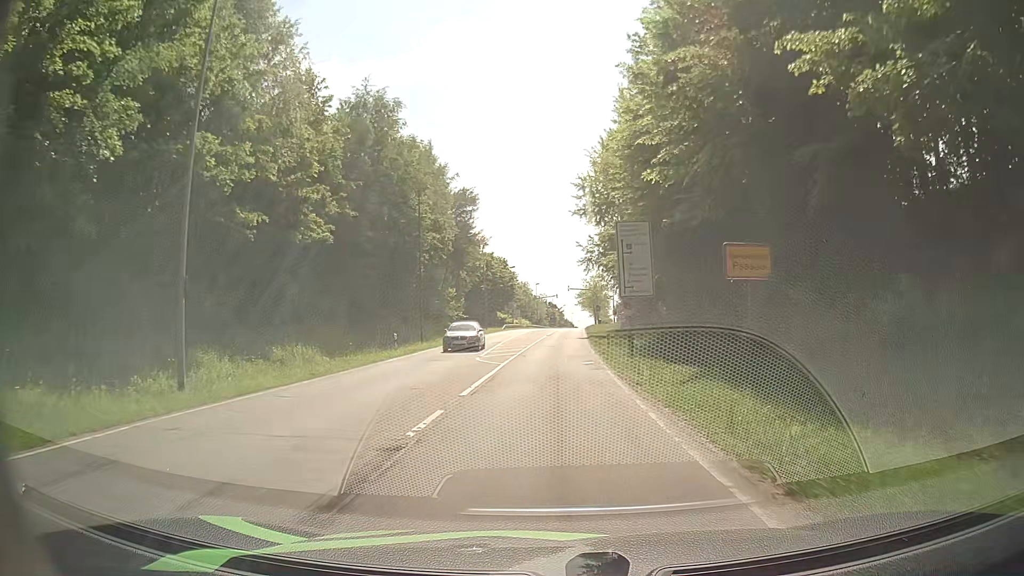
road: secondary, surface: asphalt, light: Day
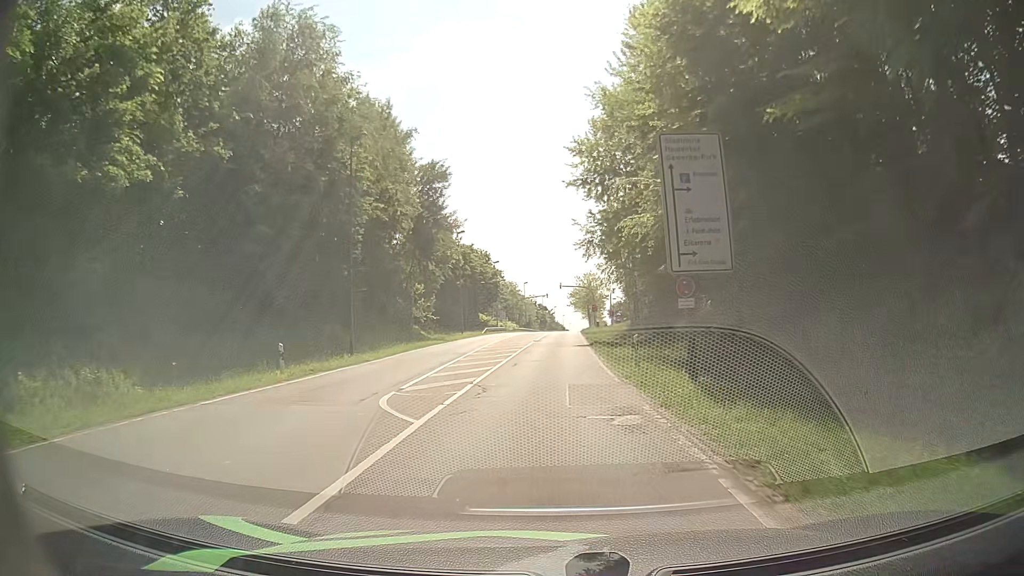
(+0.1, +13.8) m; +1°
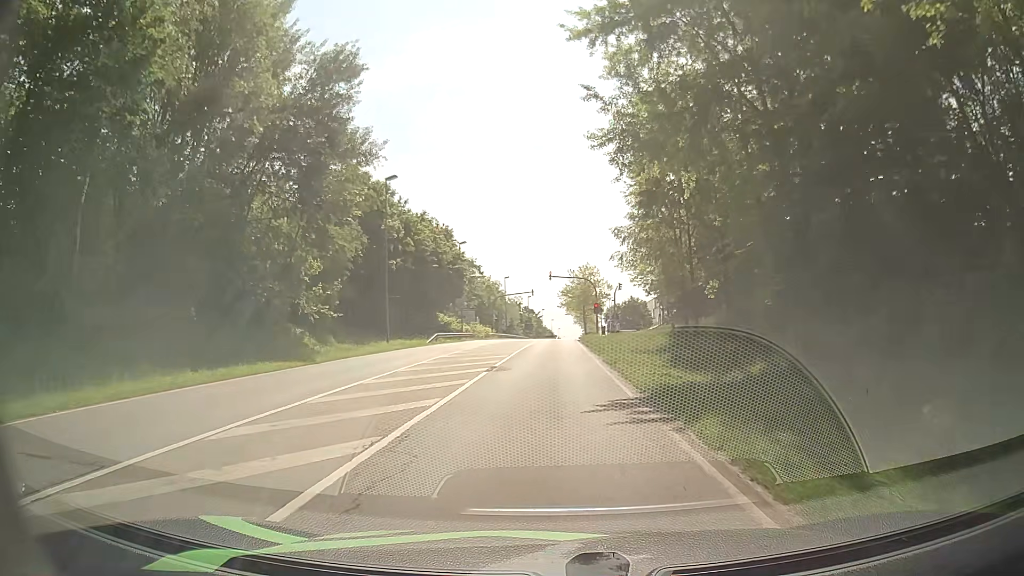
(+0.3, +26.2) m; +1°
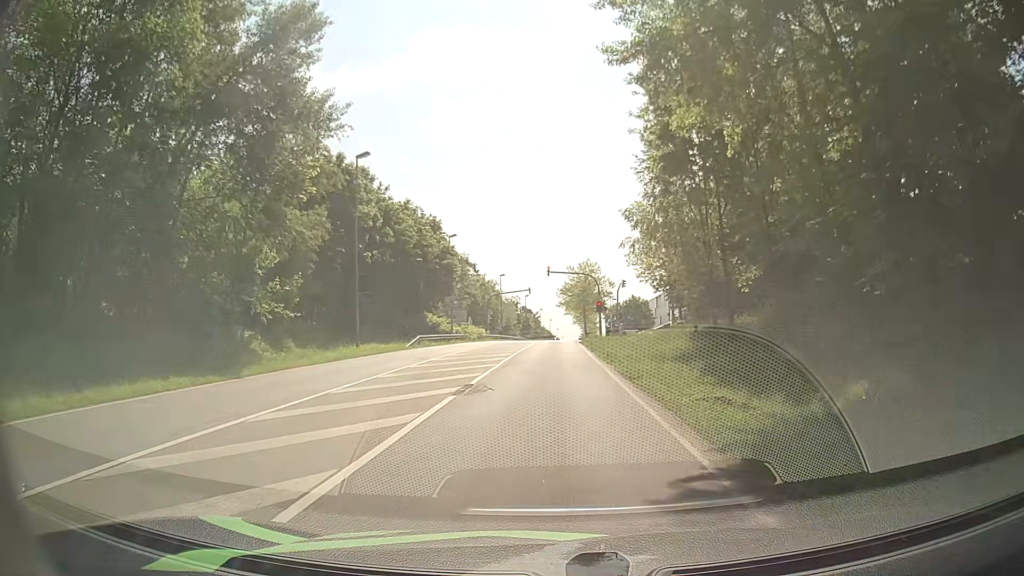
(0.0, +6.0) m; 0°
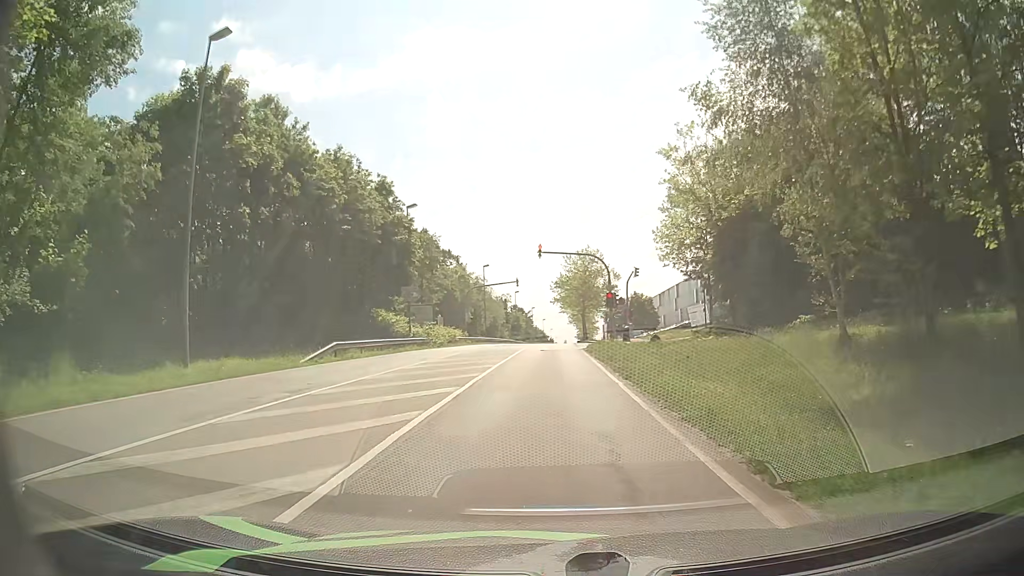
(+0.1, +16.4) m; +1°
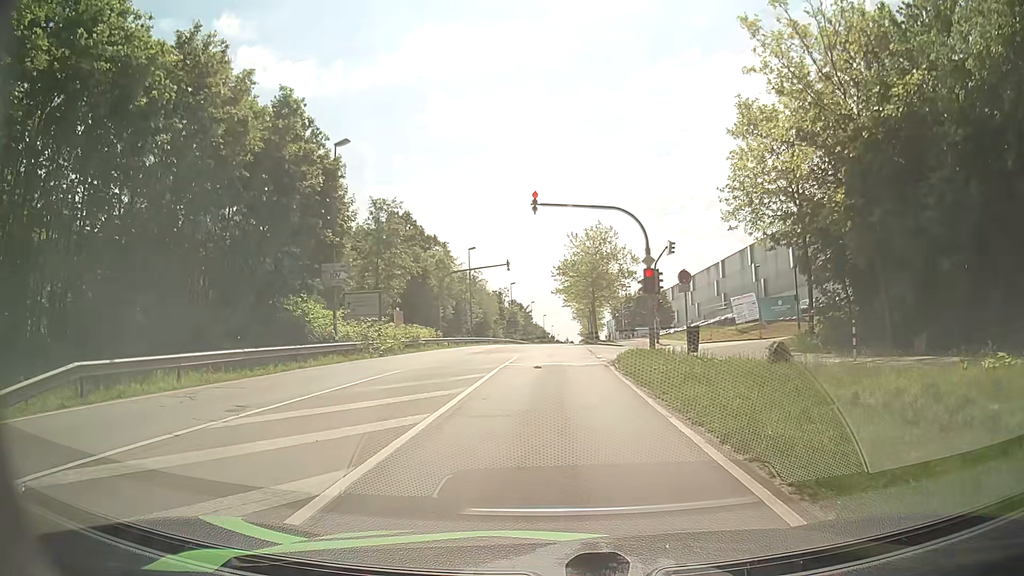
(-0.2, +16.6) m; 0°
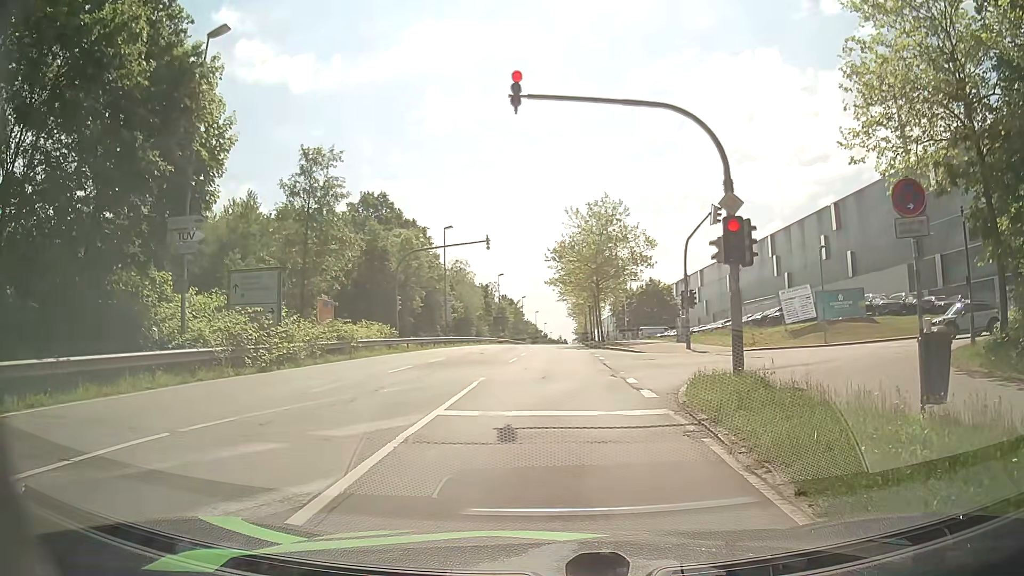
(-0.1, +12.8) m; +1°
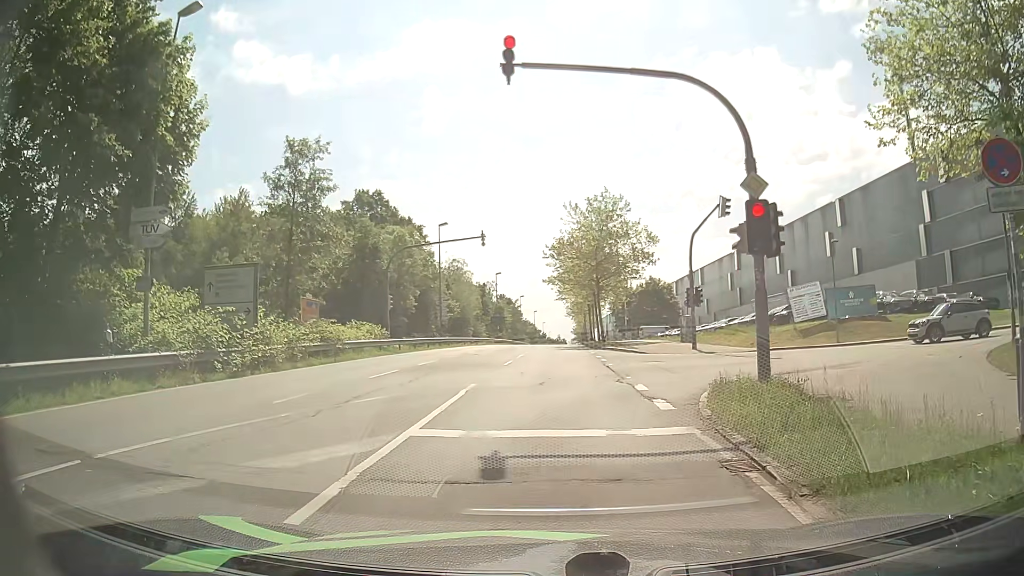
(0.0, +1.8) m; -1°
